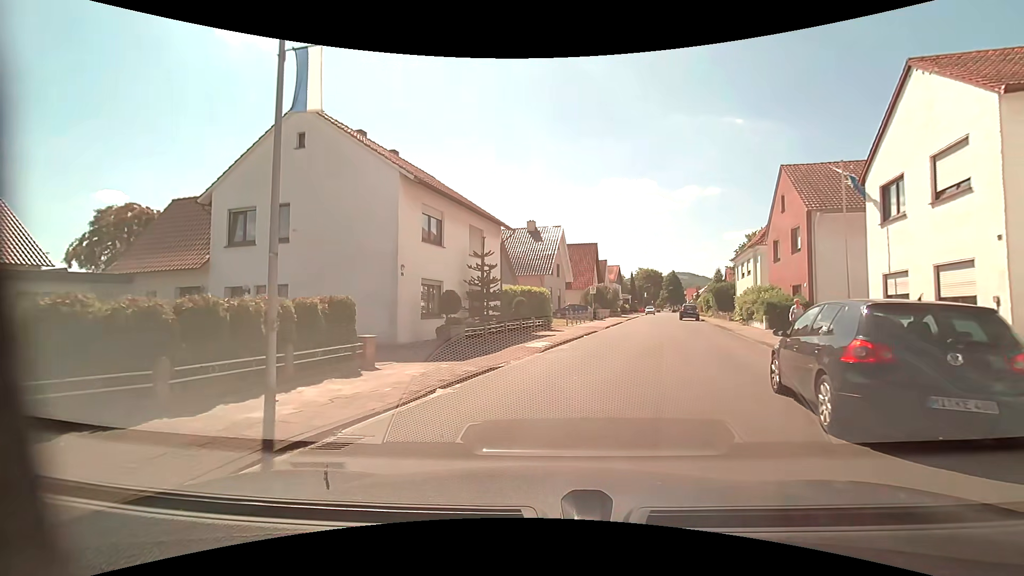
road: residential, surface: asphalt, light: Day
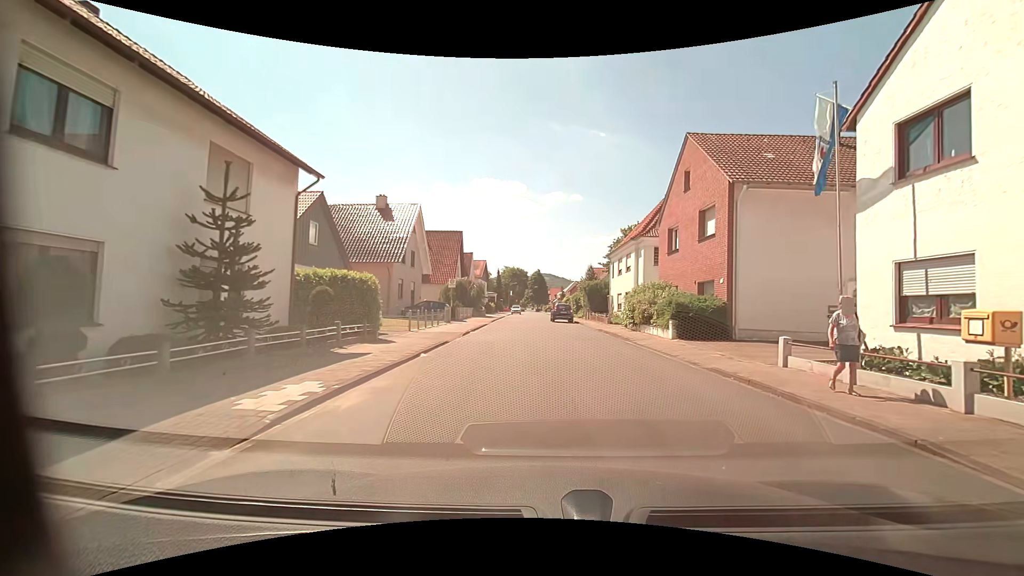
(+1.1, +9.9) m; +16°
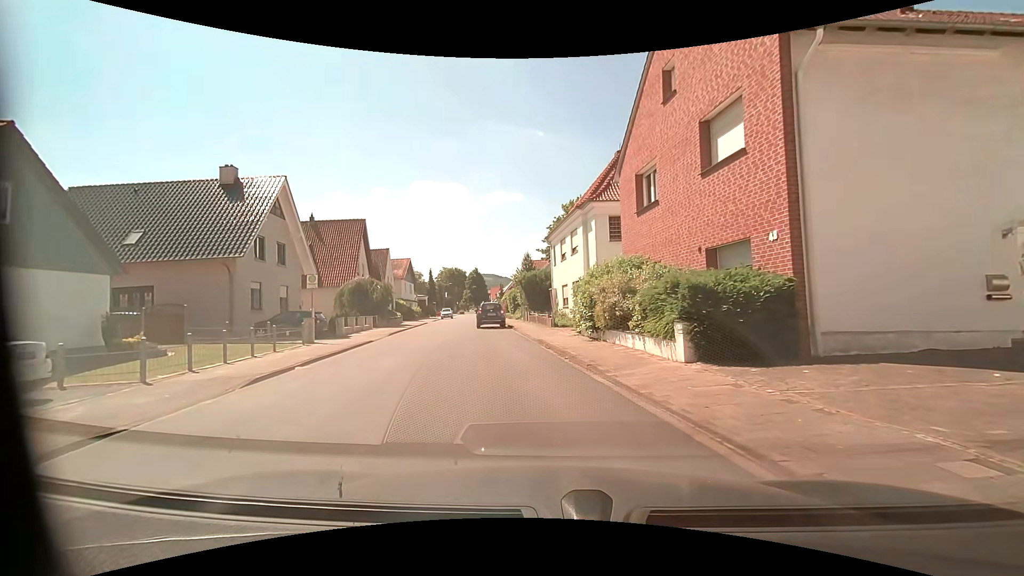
(+1.3, +11.7) m; +6°
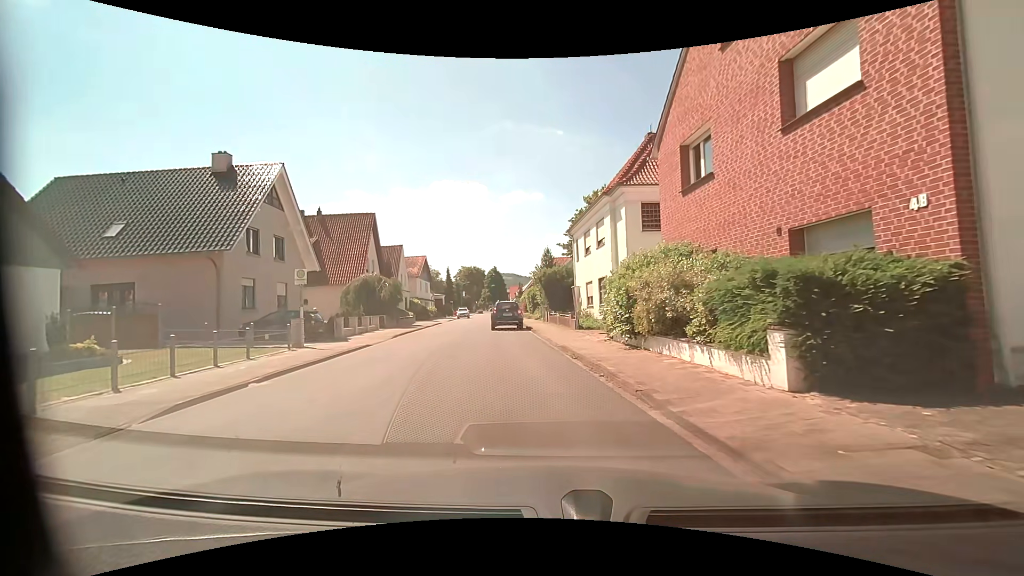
(-0.1, +3.2) m; -2°
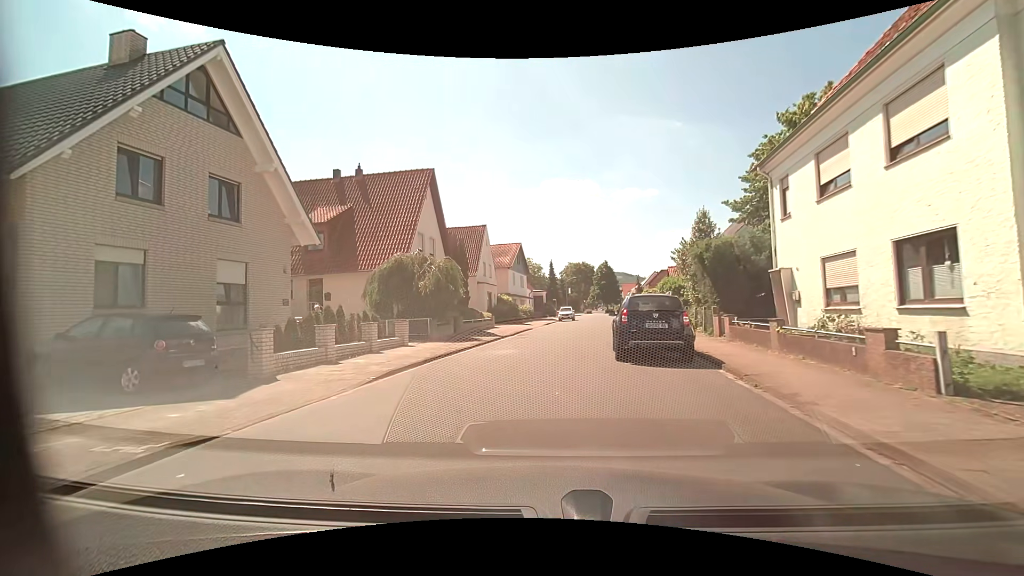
(-1.5, +15.6) m; -11°
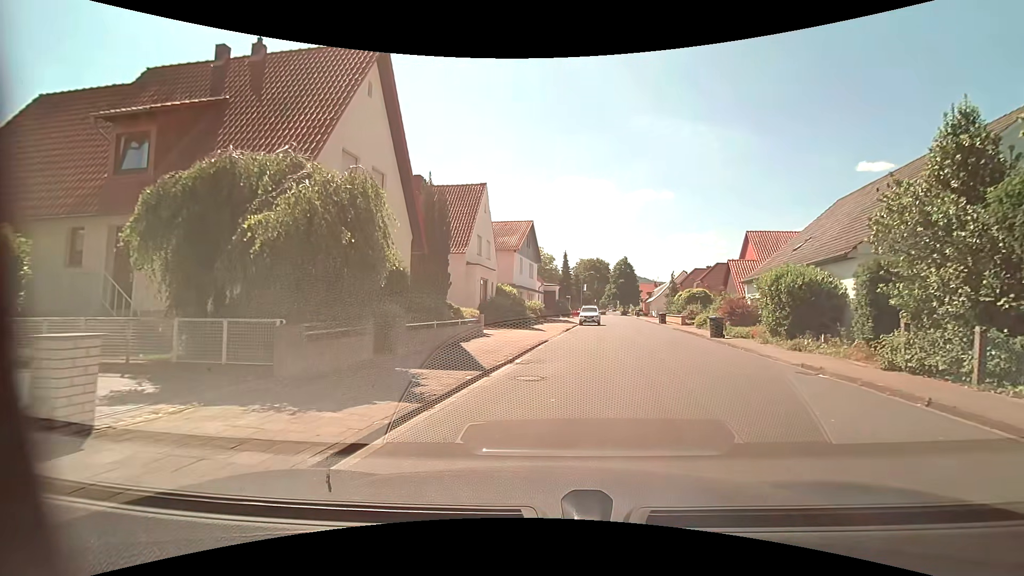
(-1.0, +14.0) m; -2°
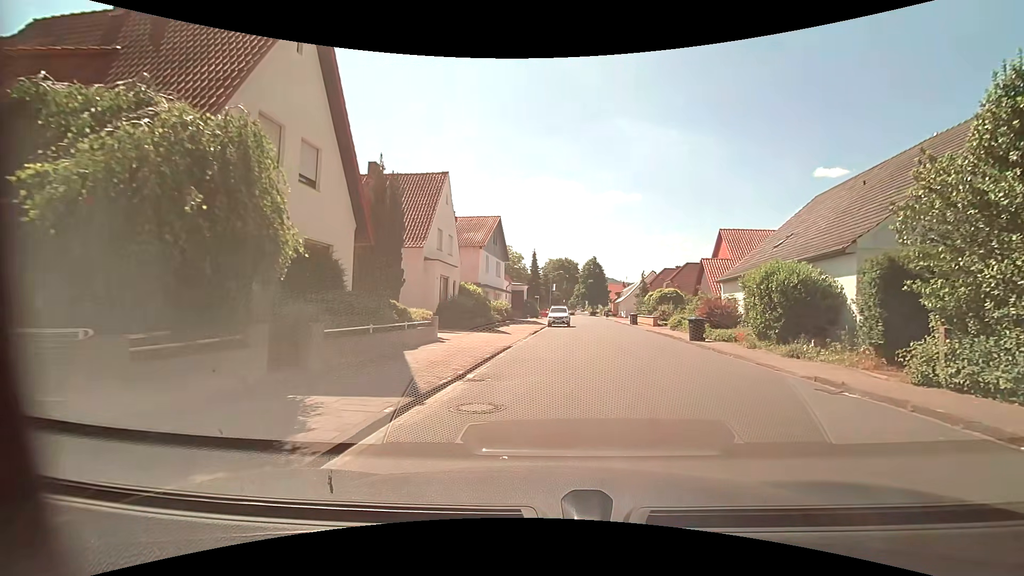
(+0.1, +2.6) m; +3°
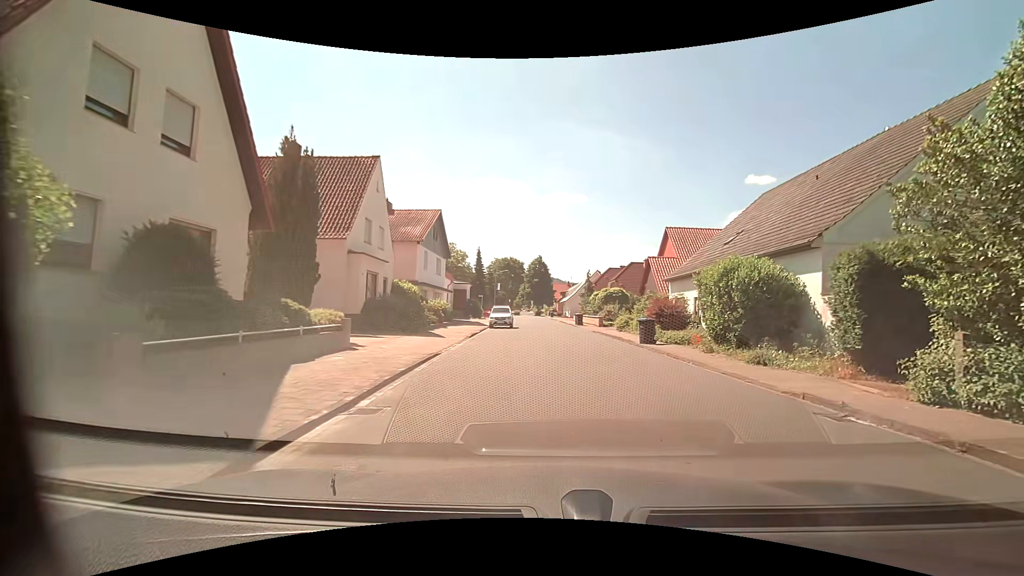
(+0.2, +2.6) m; +6°
(+2, +10) (+3, +20) (+3, +30) (+2, +40) (+2, +50) (+2, +60) (+2, +70) (+2, +80) (+2, +90) (+2, +100) m
